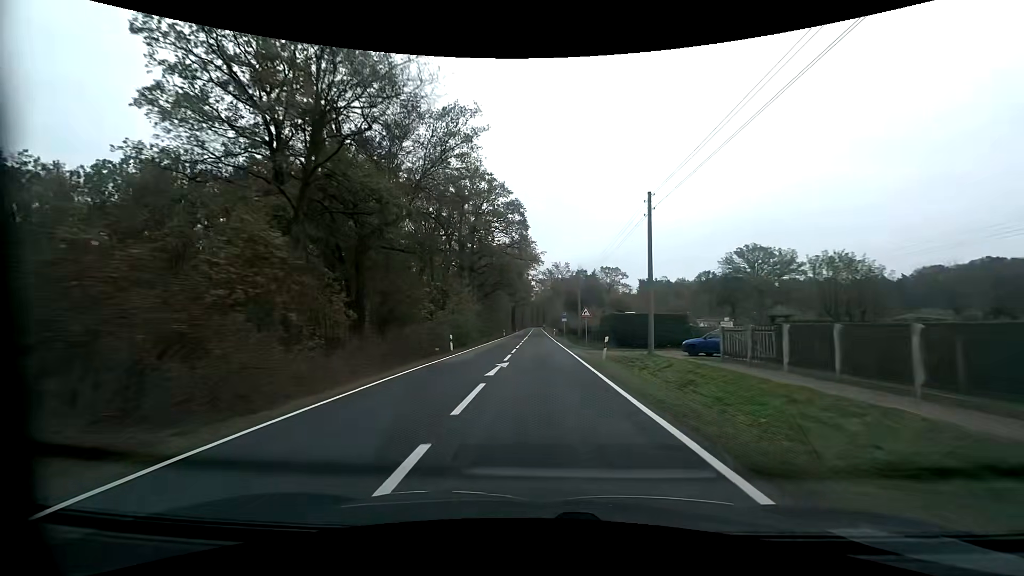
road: primary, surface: asphalt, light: Day
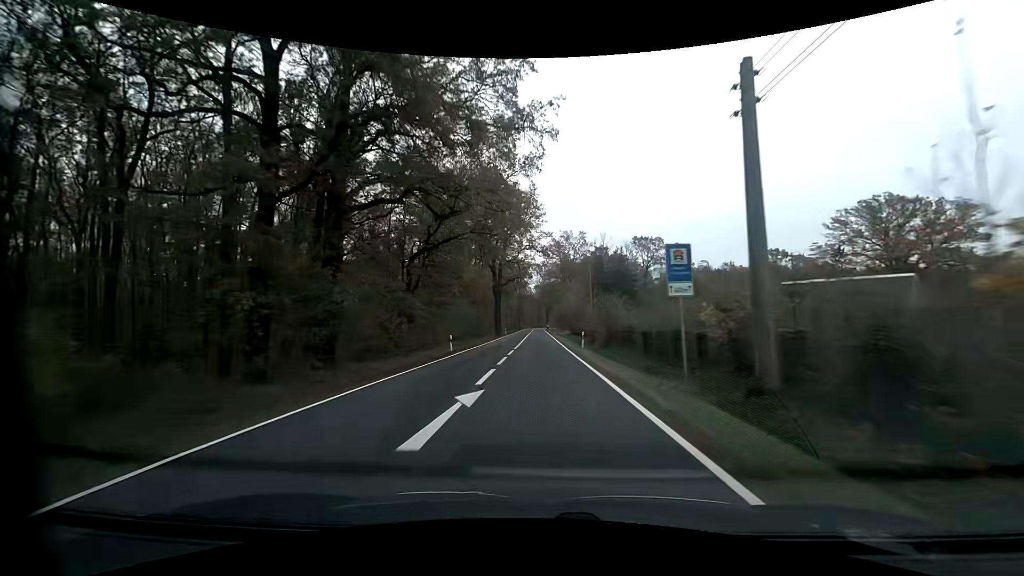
(0.0, +50.9) m; 0°
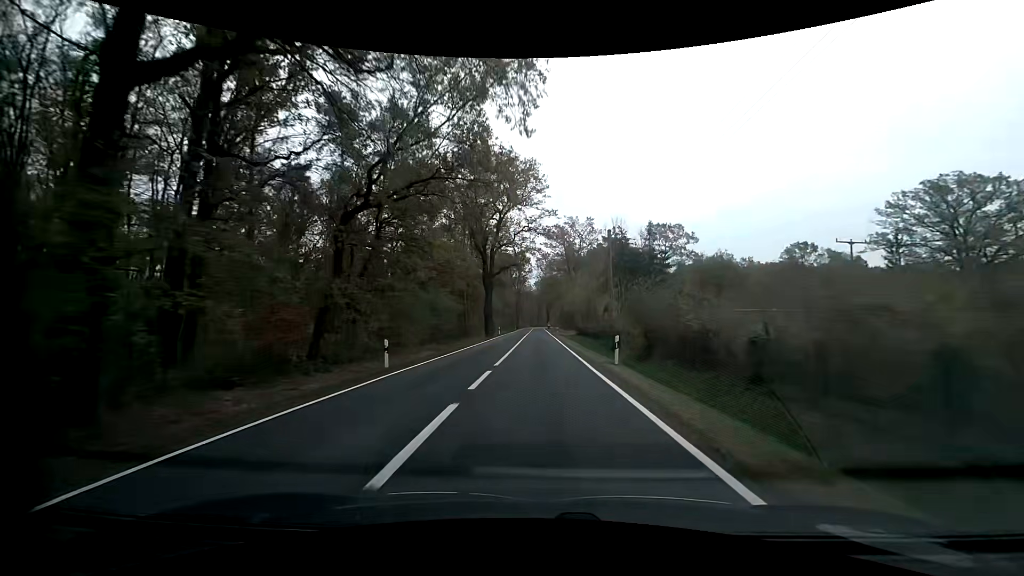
(0.0, +13.3) m; 0°
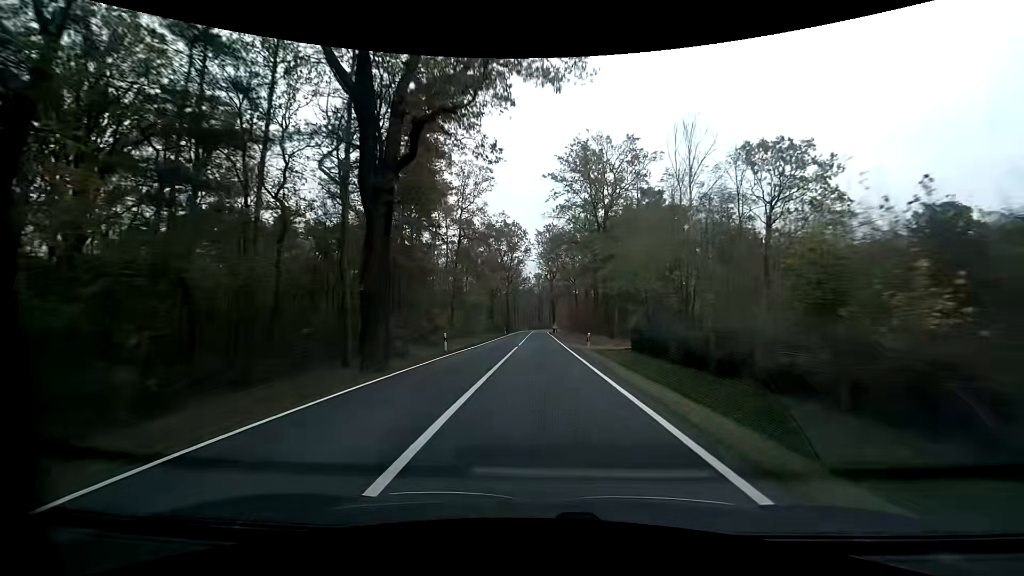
(-0.1, +40.1) m; 0°
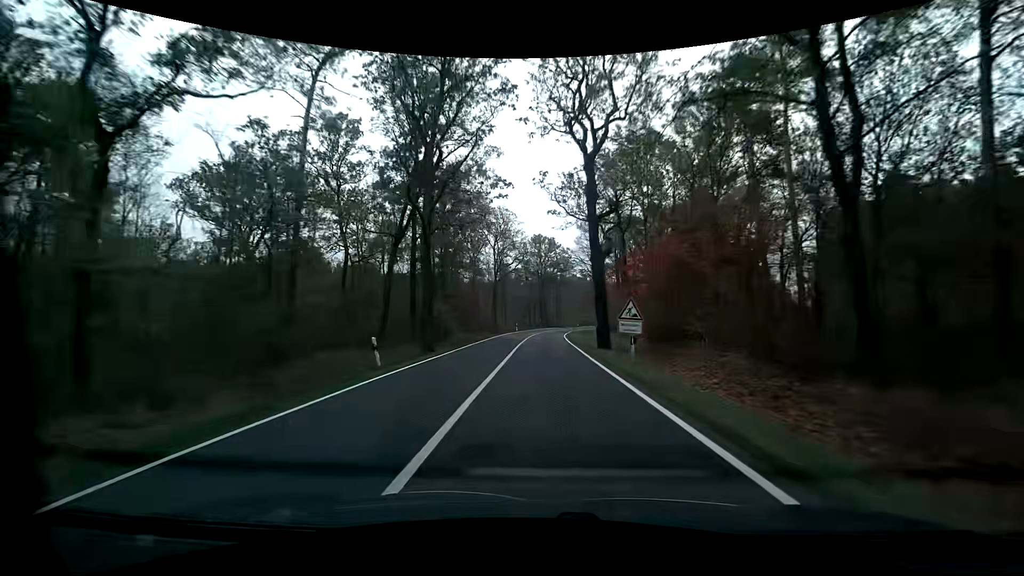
(-0.1, +65.7) m; 0°
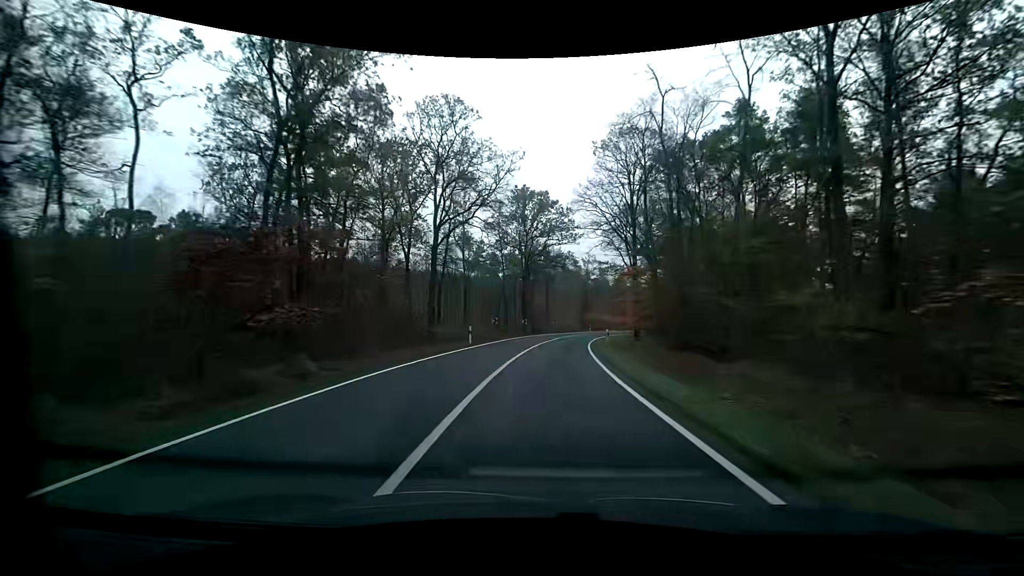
(+0.2, +36.5) m; +2°
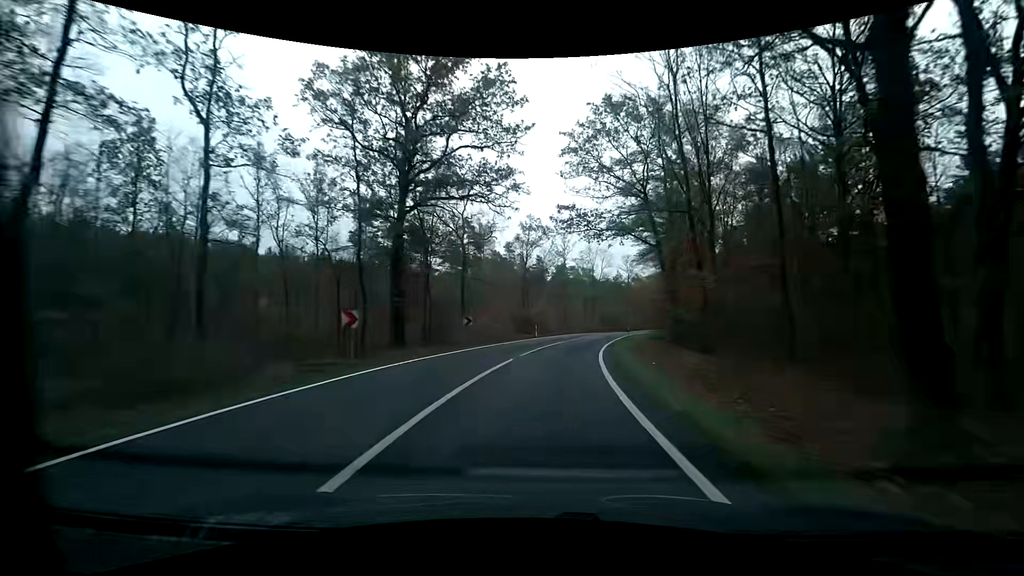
(+2.2, +35.3) m; +8°
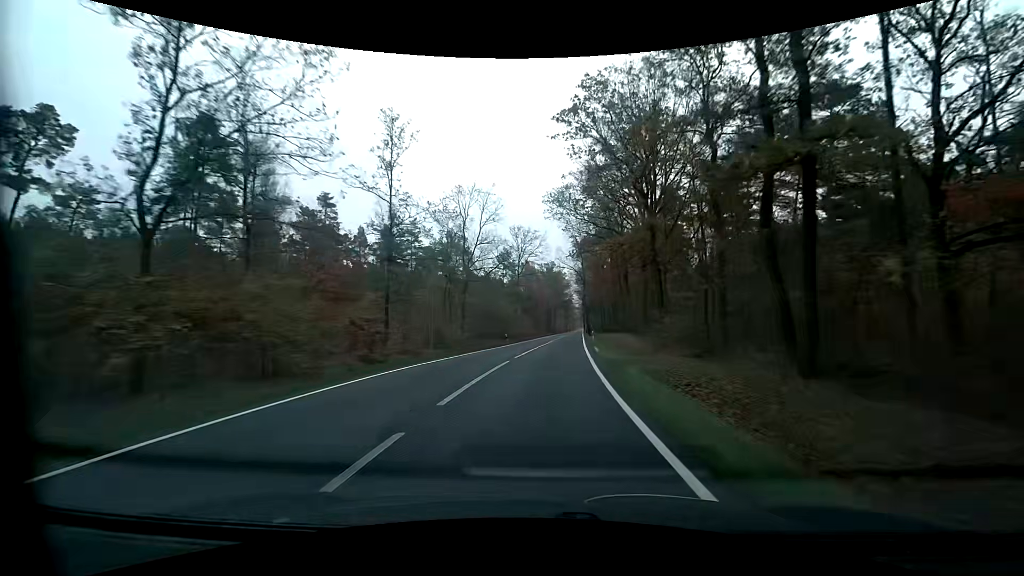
(+5.7, +46.8) m; +14°
(0, +10) (+1, +20) (+1, +30) (+2, +40) (+3, +50) (+3, +60) (+4, +70) (+5, +80) (+6, +90) (+6, +100) m
